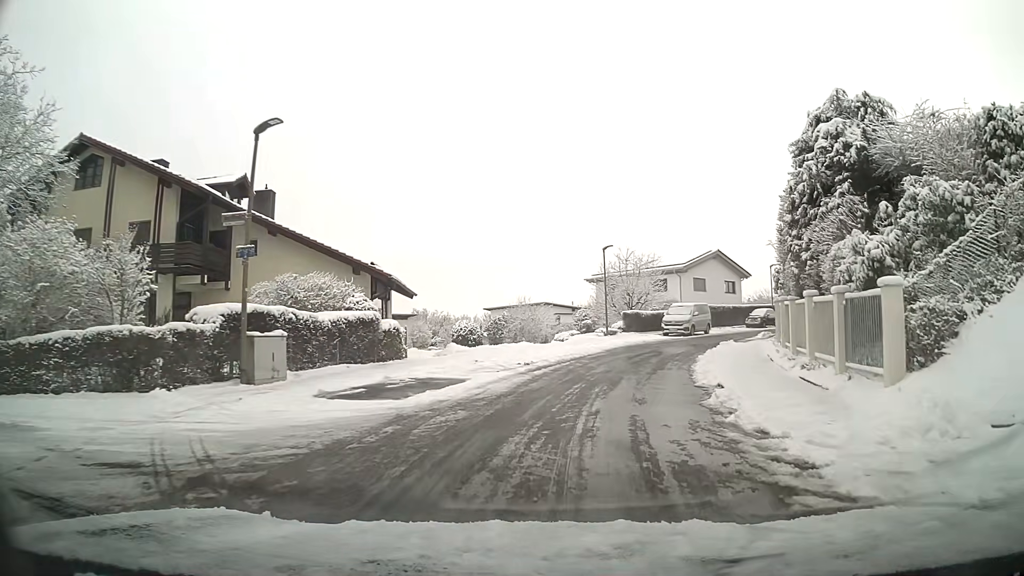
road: unclassified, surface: asphalt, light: Day
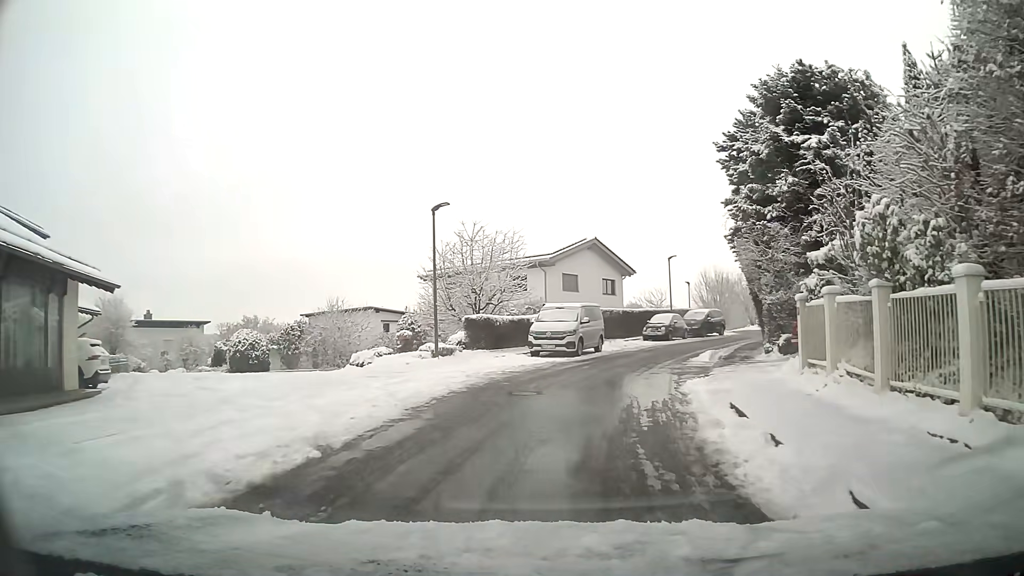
(+1.8, +15.9) m; +13°
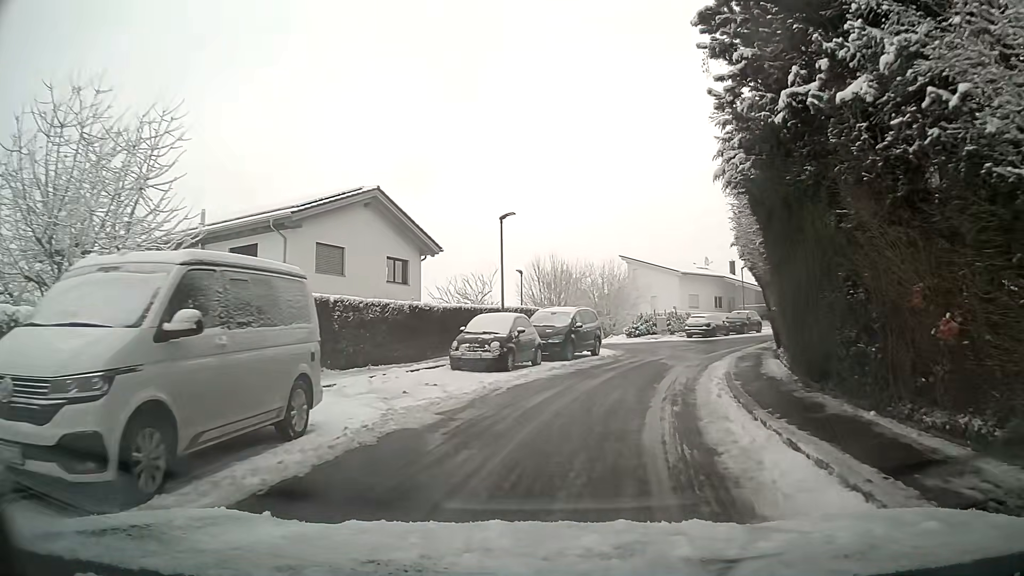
(+2.7, +19.9) m; +16°
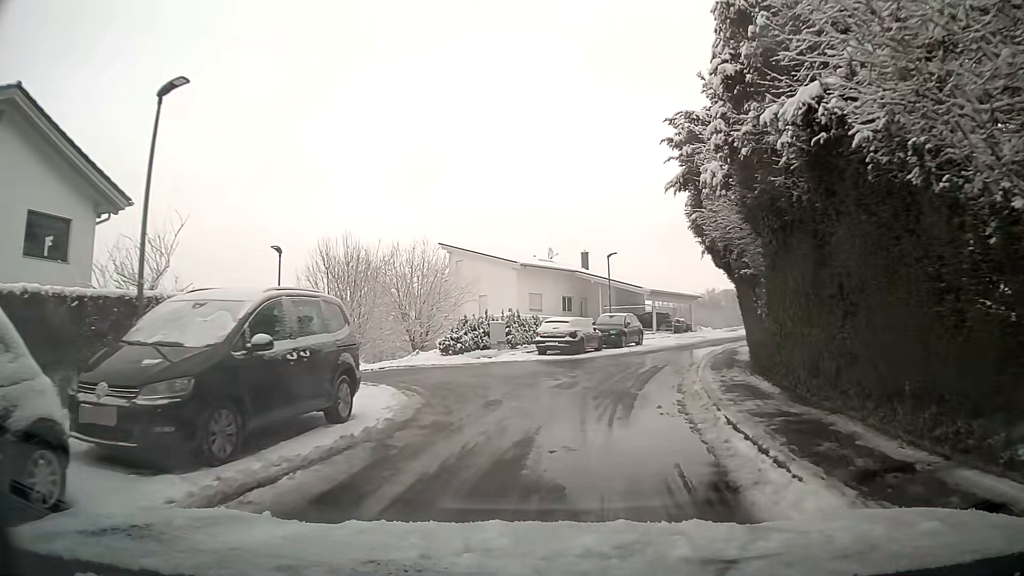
(+1.9, +15.4) m; +14°
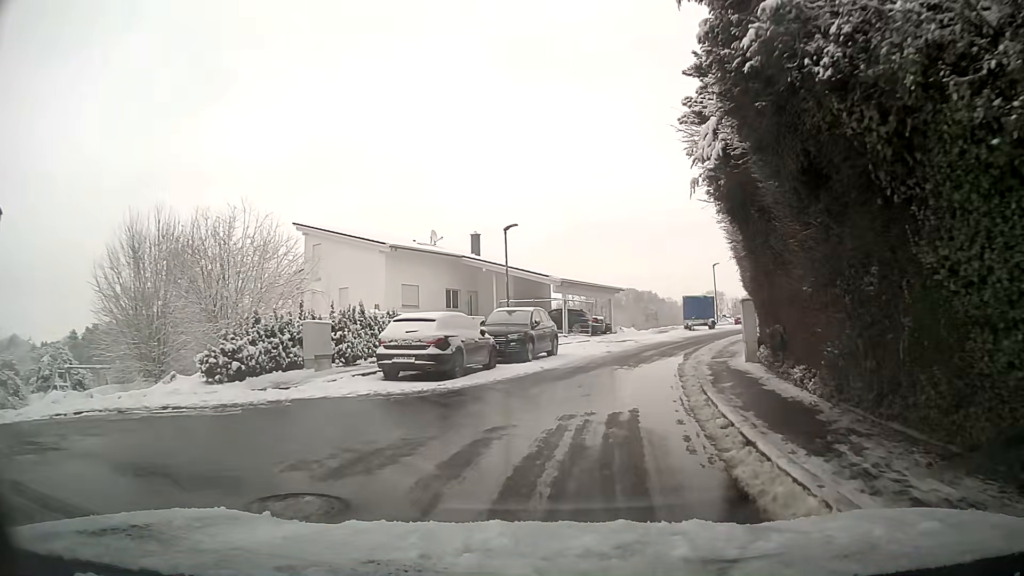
(+0.7, +11.5) m; +8°
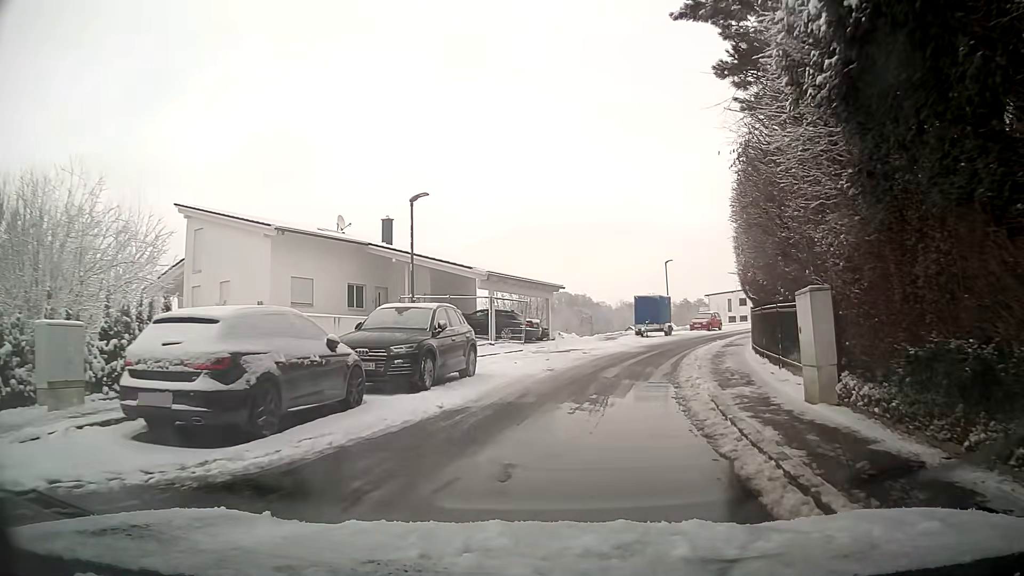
(+0.5, +7.5) m; +7°
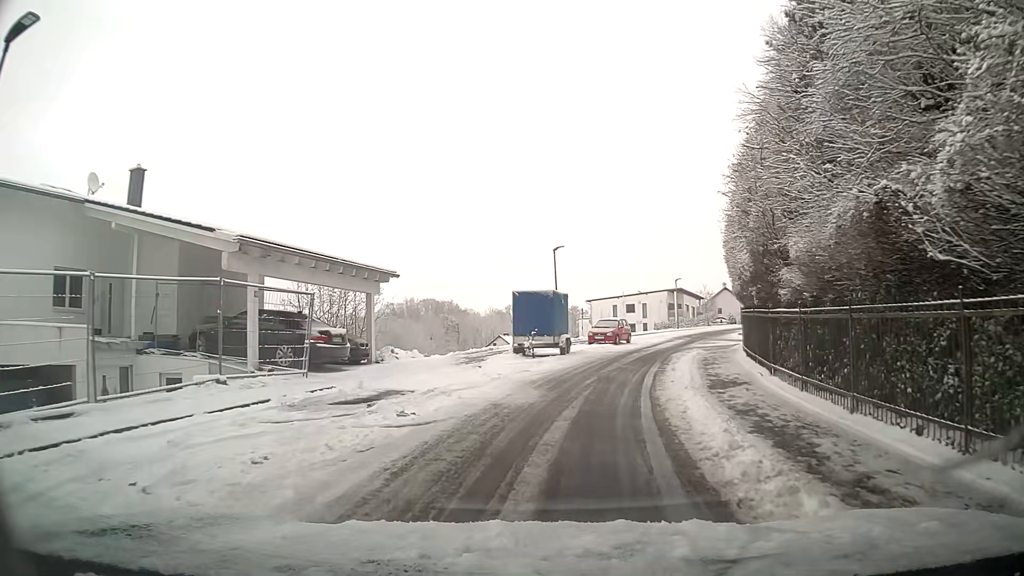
(+1.5, +14.4) m; +11°
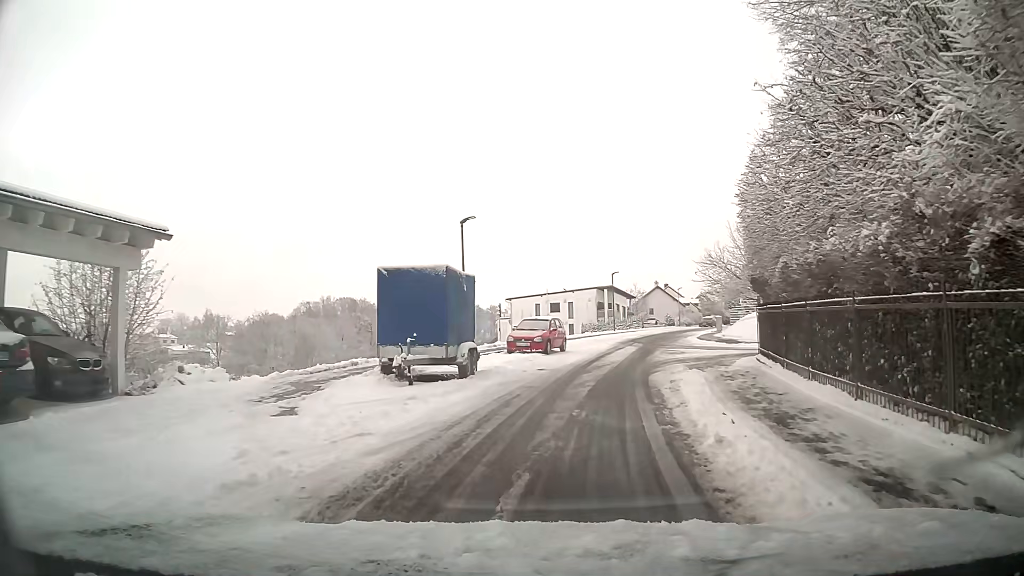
(+0.6, +10.2) m; +7°
(+1, +10) (+2, +20) (+4, +30) (+7, +39) (+10, +49) (+13, +58) (+16, +68) (+20, +77) (+24, +86) (+28, +95) m
